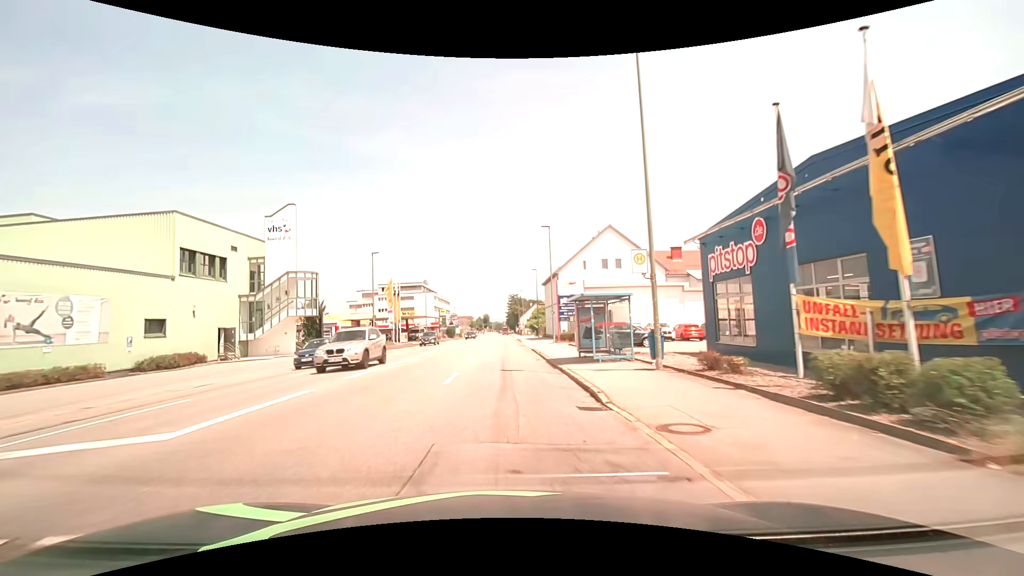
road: tertiary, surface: asphalt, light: Day
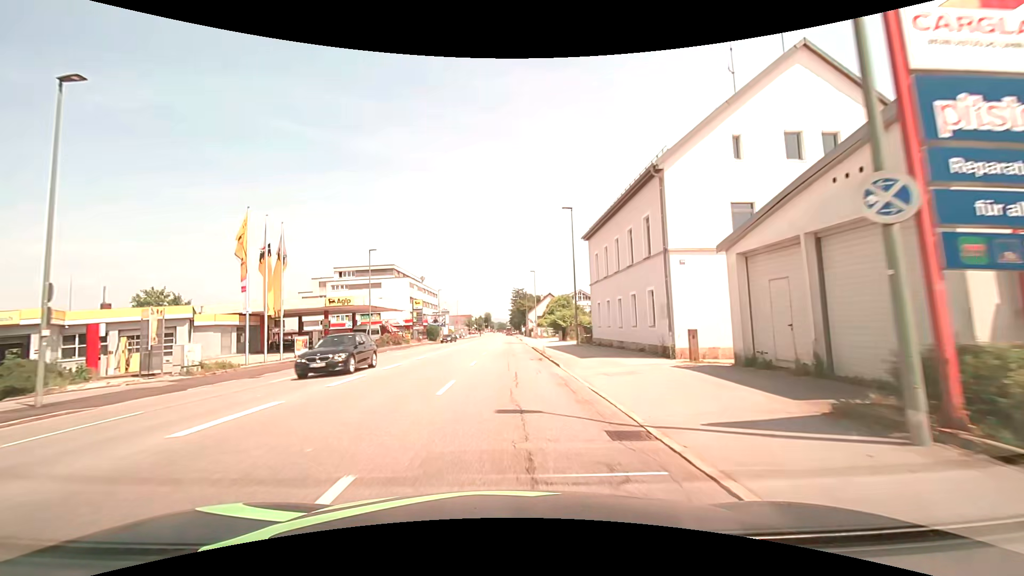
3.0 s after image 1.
(-0.2, +38.1) m; 0°
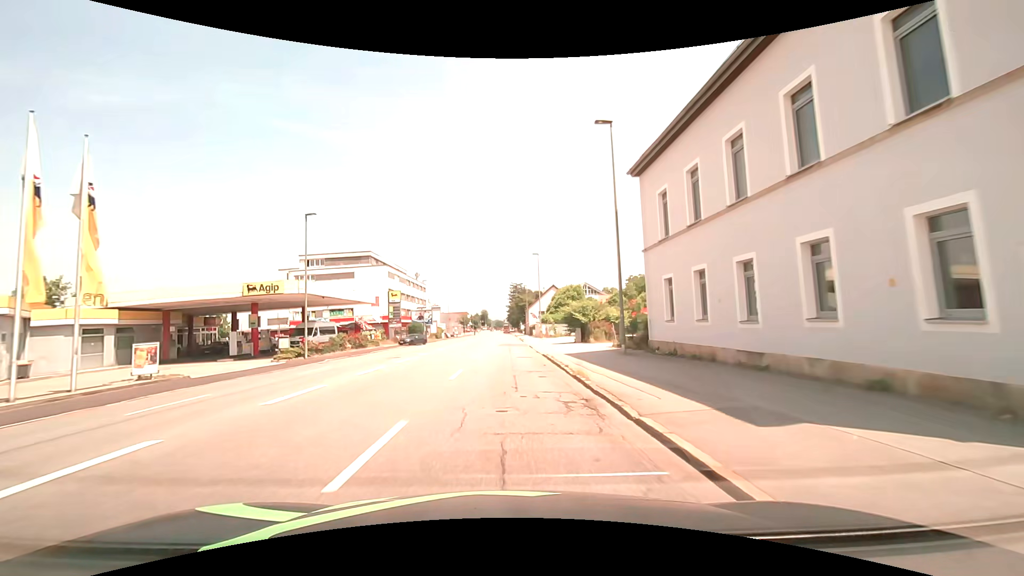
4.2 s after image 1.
(+0.1, +15.2) m; 0°
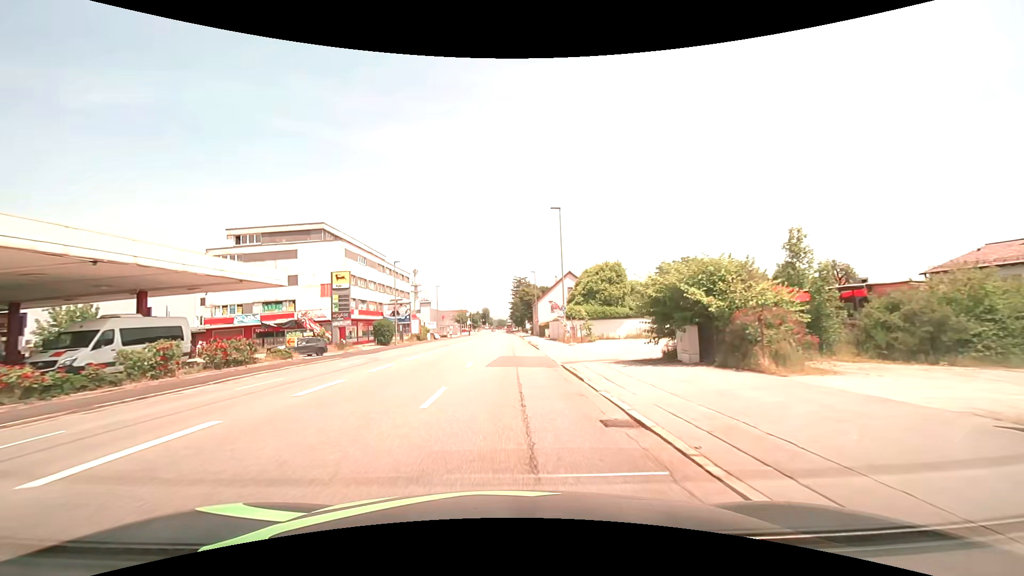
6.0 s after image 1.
(-0.1, +22.9) m; 0°
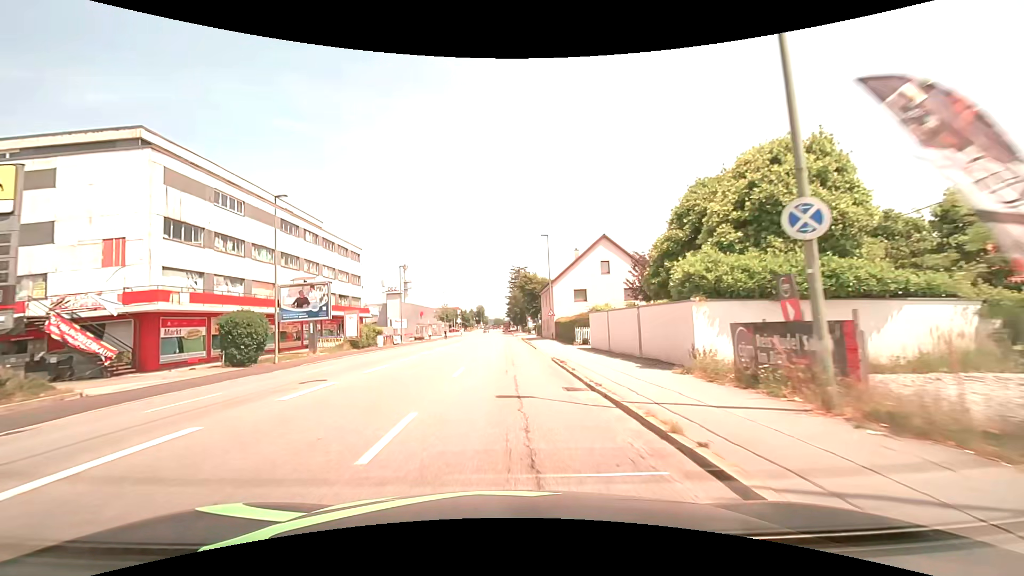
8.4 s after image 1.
(+0.1, +30.6) m; +1°
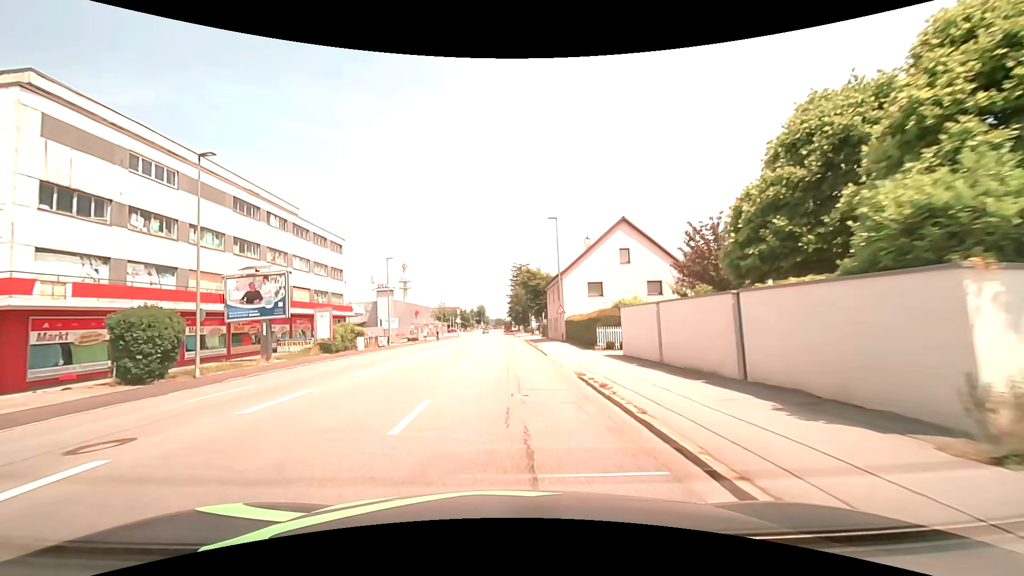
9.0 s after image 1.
(0.0, +7.7) m; -1°
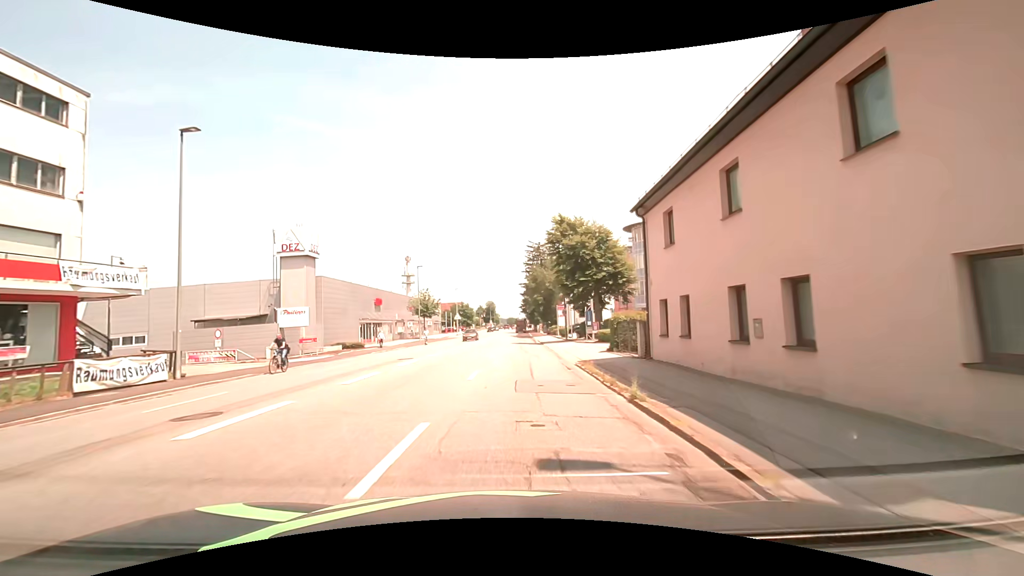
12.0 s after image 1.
(-0.1, +38.3) m; -1°
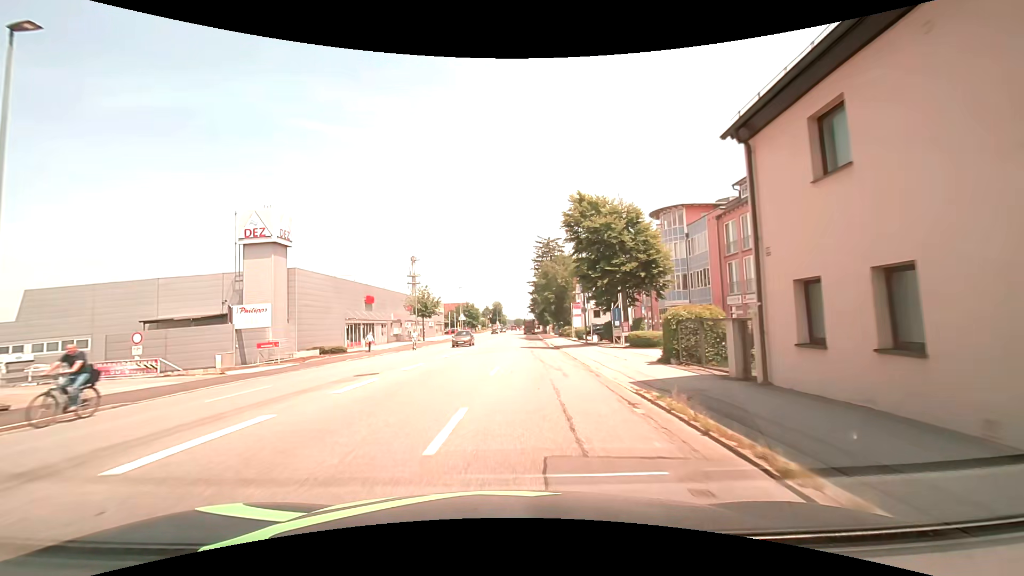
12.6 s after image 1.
(0.0, +7.7) m; 0°
(0, +10) (0, +20) (0, +30) (-1, +40) (-1, +50) (-1, +60) (-1, +70) (0, +80) (0, +90) (0, +100) m
